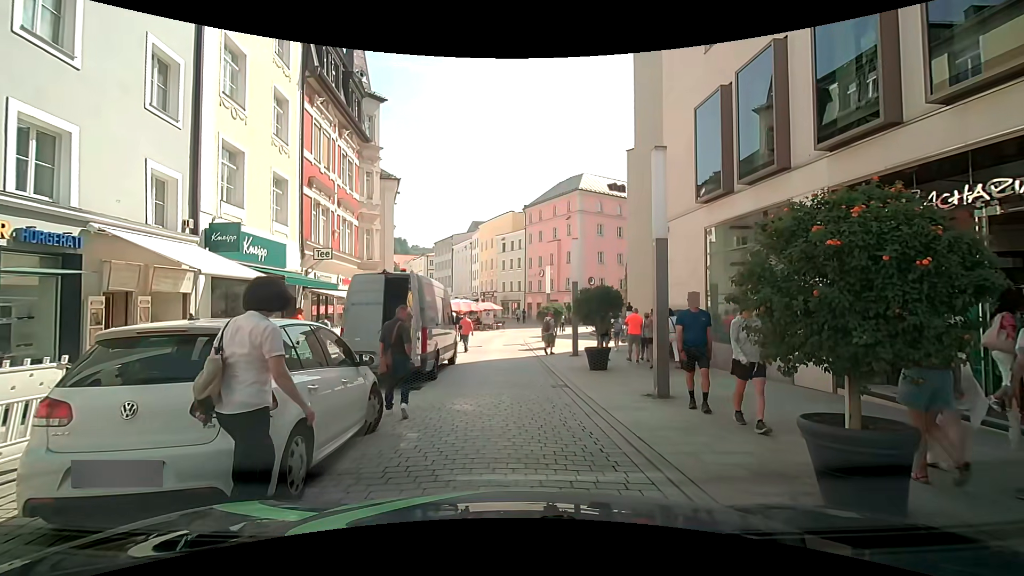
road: residential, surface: paving_stones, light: Day
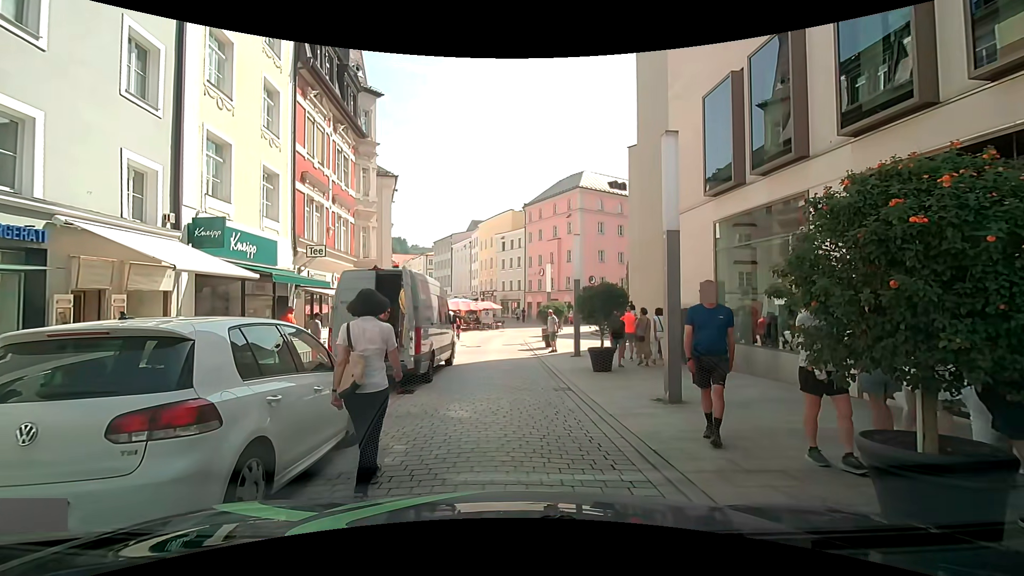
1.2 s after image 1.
(0.0, +0.6) m; 0°
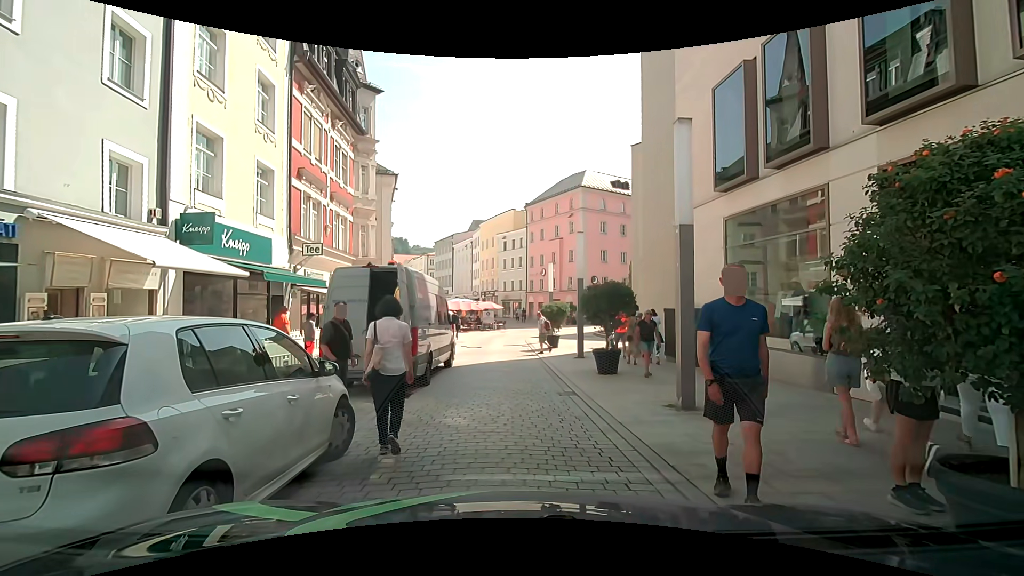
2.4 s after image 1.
(0.0, +0.6) m; 0°
